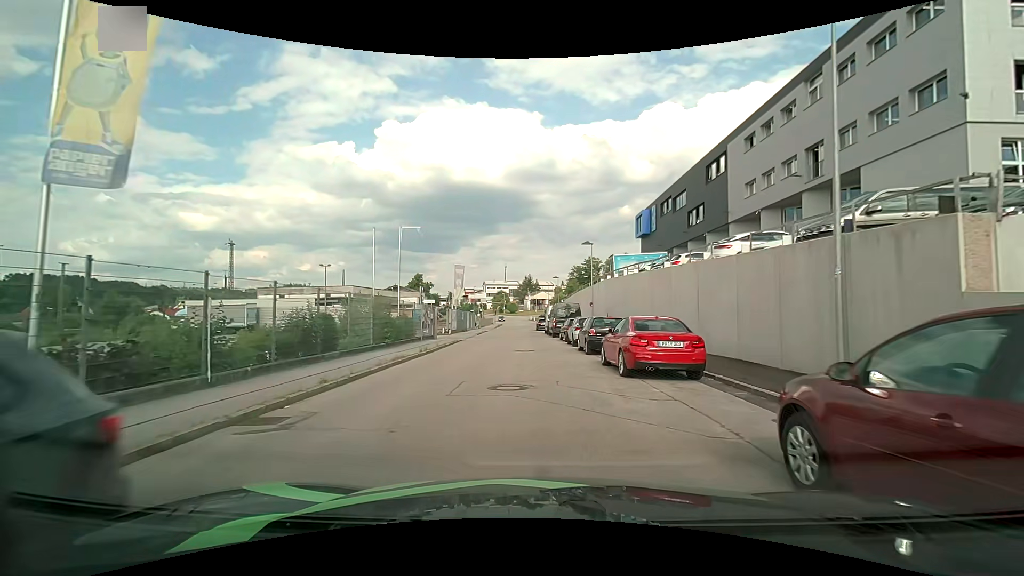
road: residential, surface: asphalt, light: Day
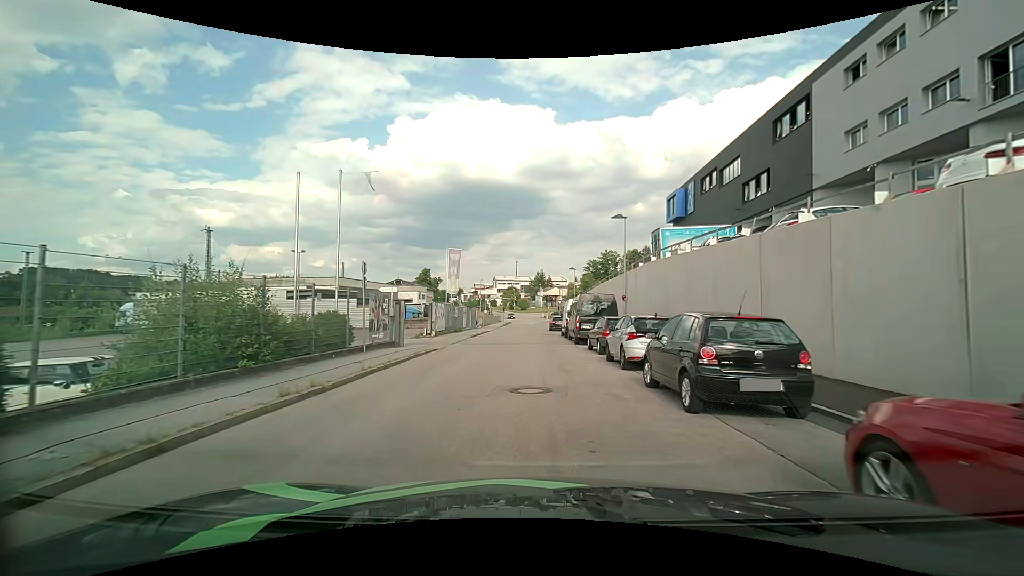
(0.0, +11.1) m; -1°
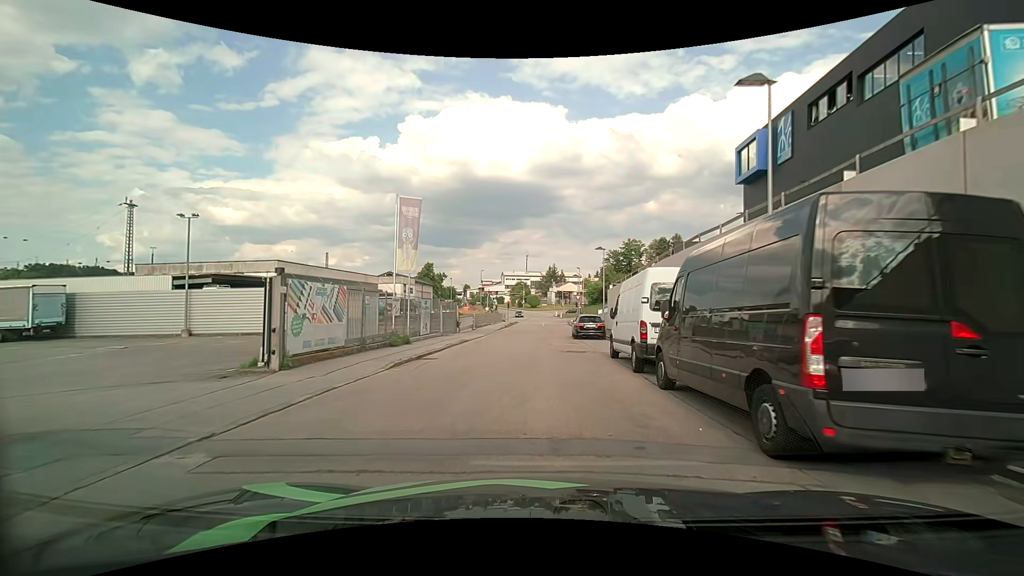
(-0.3, +19.7) m; -1°
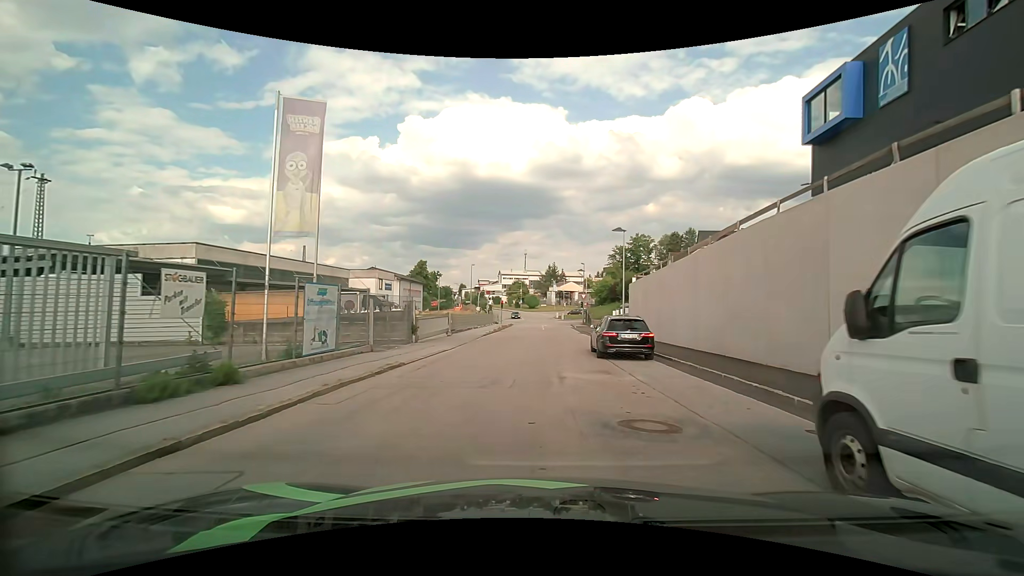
(-0.1, +12.2) m; 0°
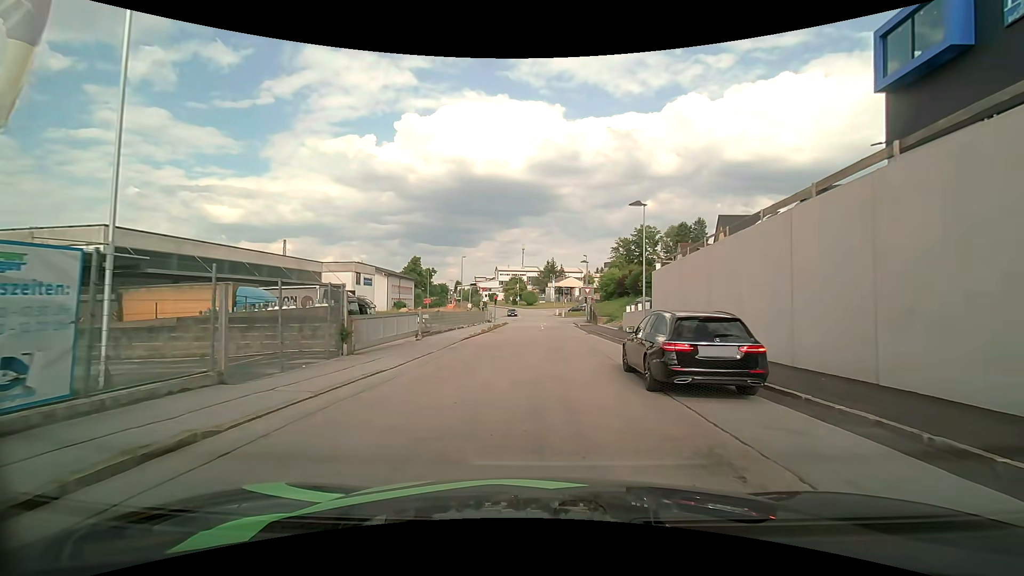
(0.0, +8.1) m; 0°
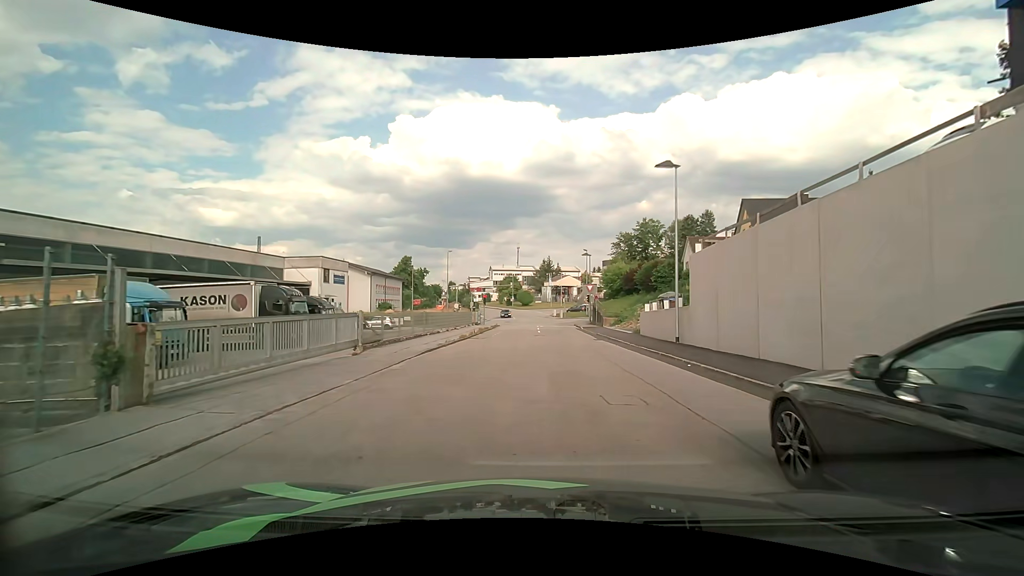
(0.0, +8.1) m; +1°
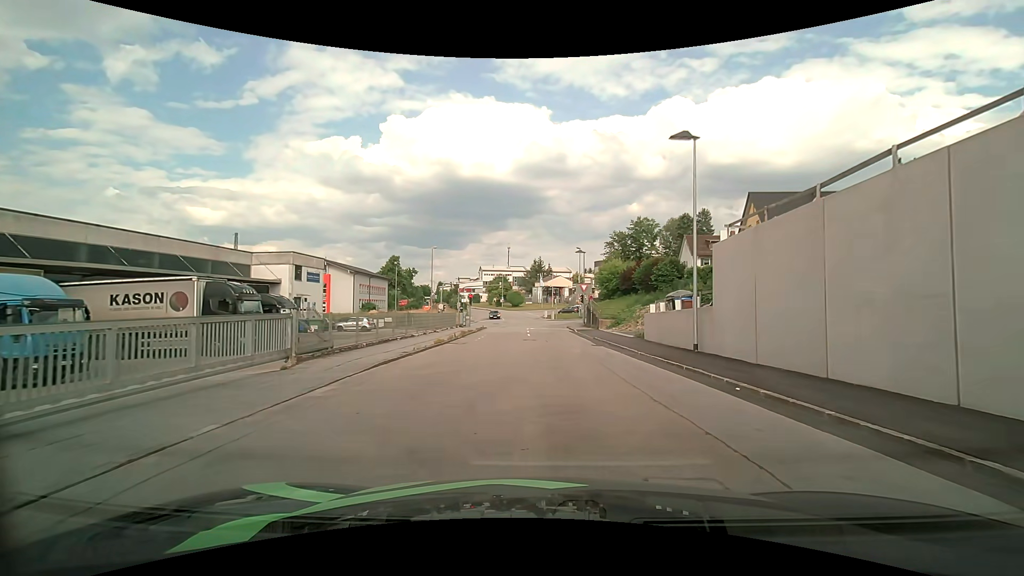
(0.0, +4.0) m; 0°
